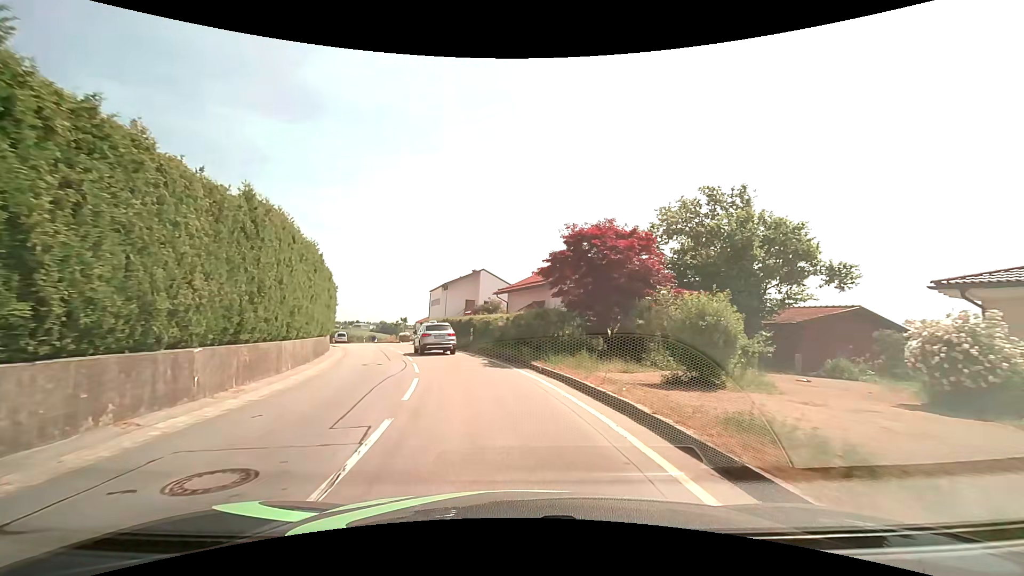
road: tertiary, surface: asphalt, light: Day
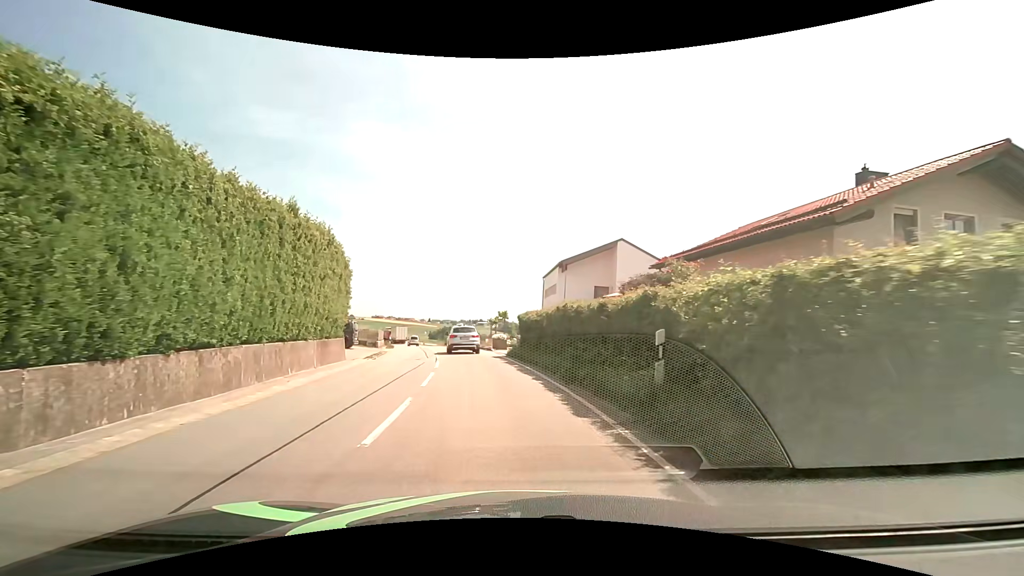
(-2.5, +21.3) m; -14°
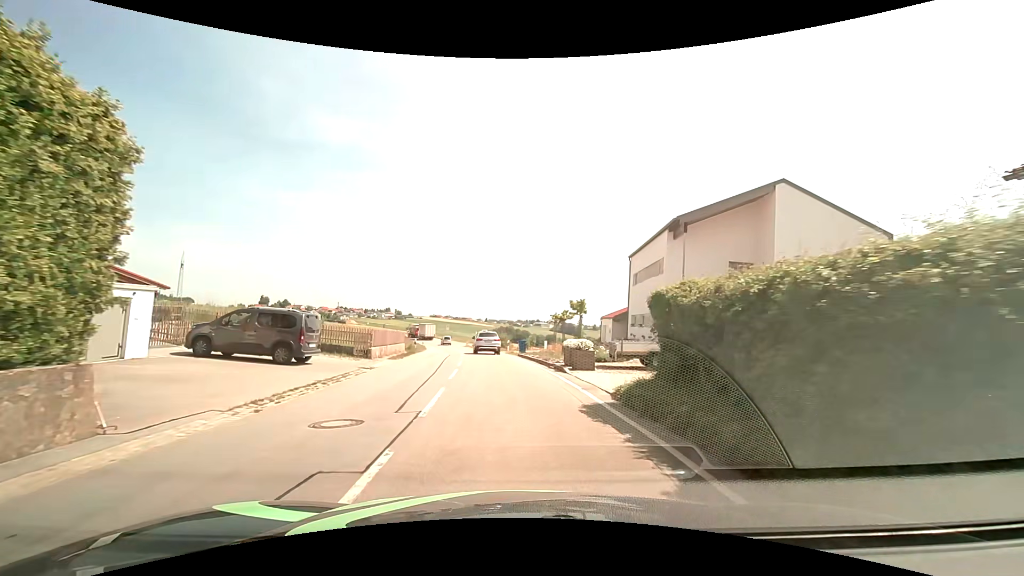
(-1.1, +16.2) m; -7°
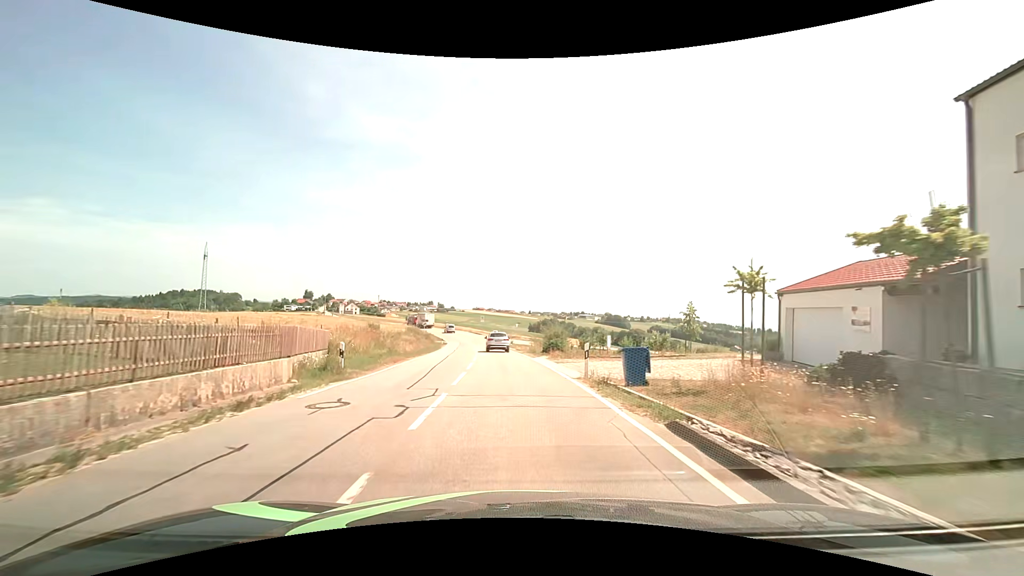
(-1.3, +25.6) m; -5°
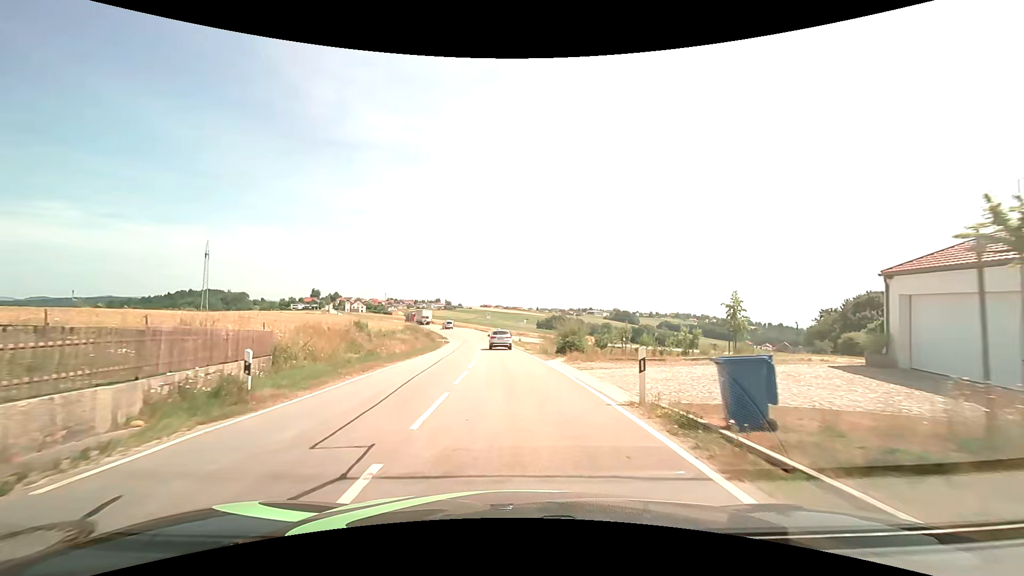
(0.0, +5.9) m; -1°
(0, +10) (0, +20) (-1, +30) (-2, +40) (-2, +50) (-3, +60) (-5, +70) (-6, +80) (-8, +90) (-10, +99) m
